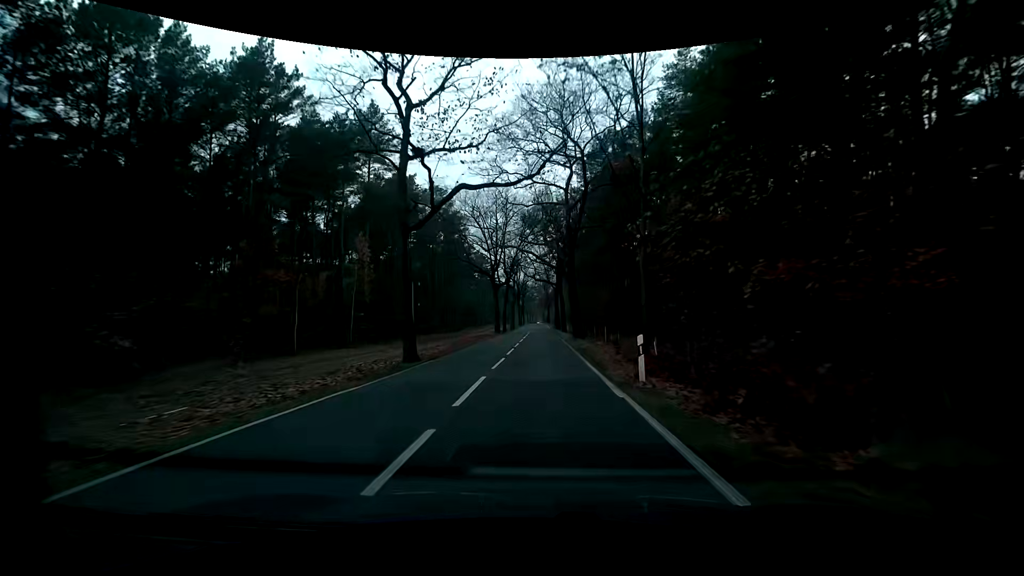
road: tertiary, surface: asphalt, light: Day
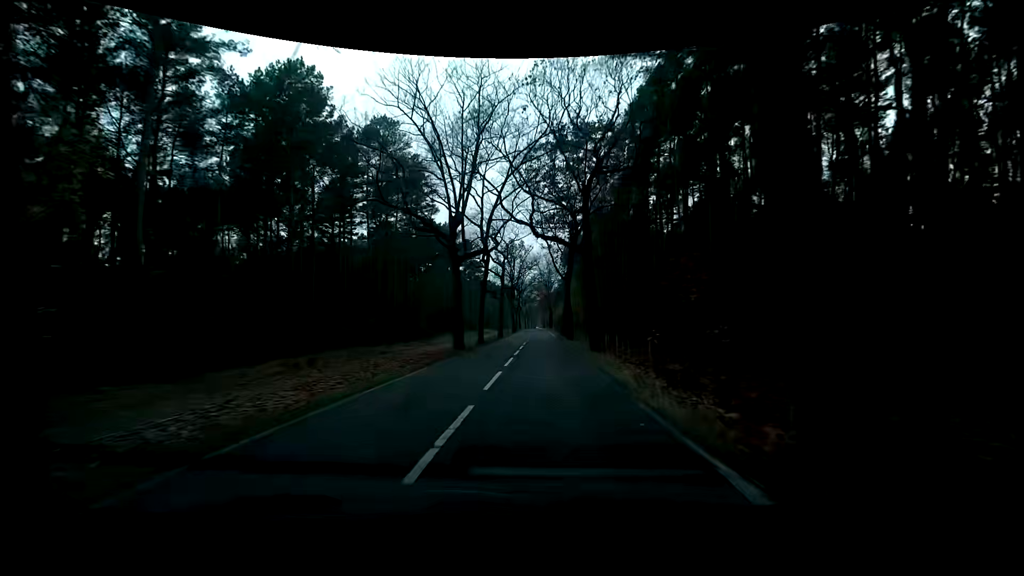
(-0.2, +28.1) m; 0°
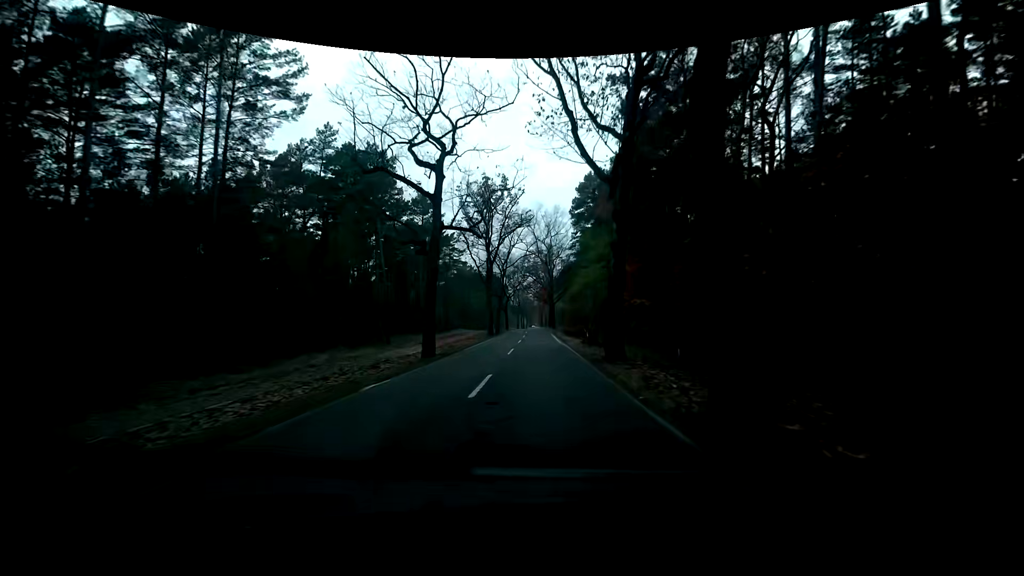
(+0.2, +37.4) m; +1°
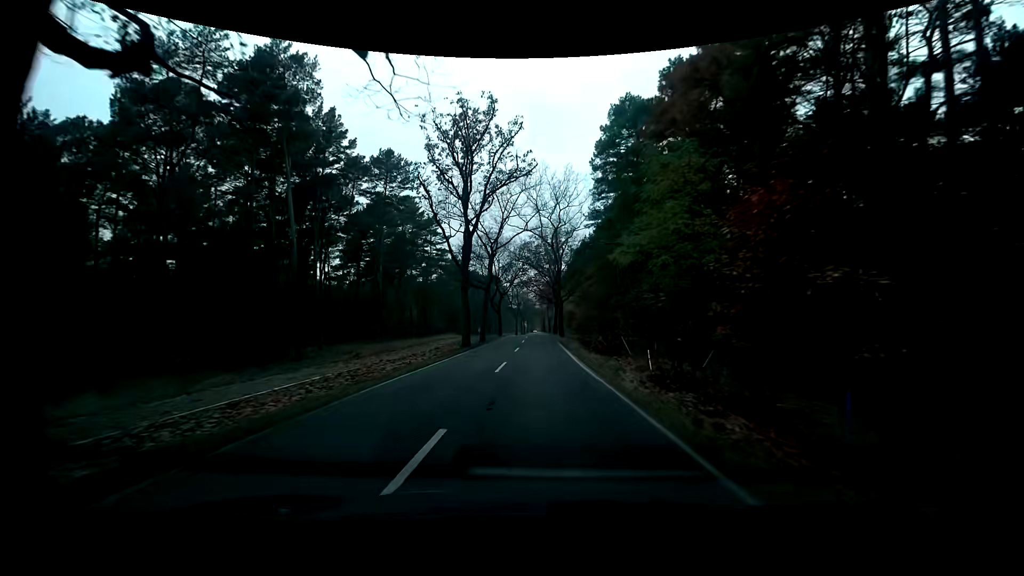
(-0.1, +18.6) m; -1°
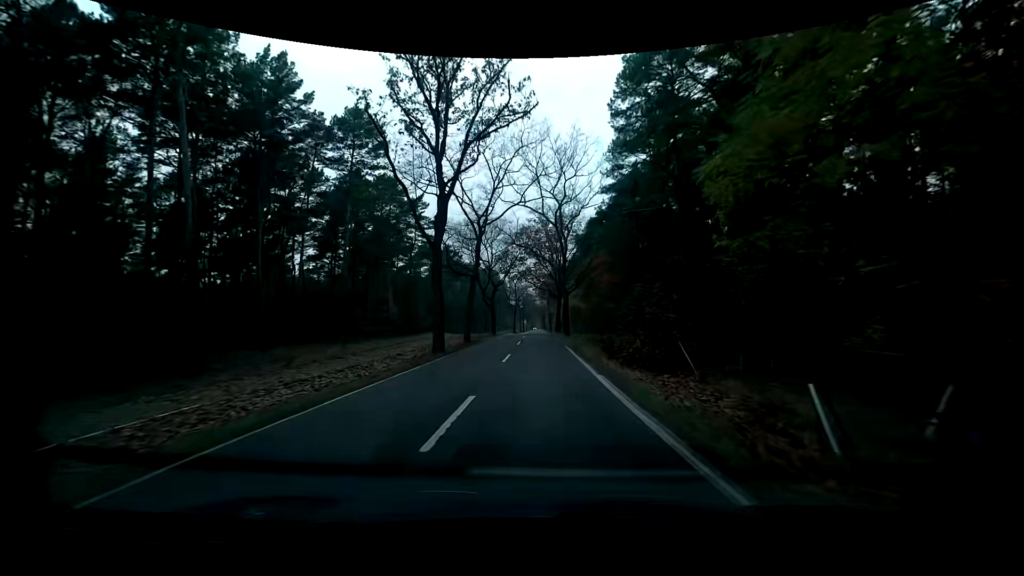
(+0.2, +9.3) m; +1°
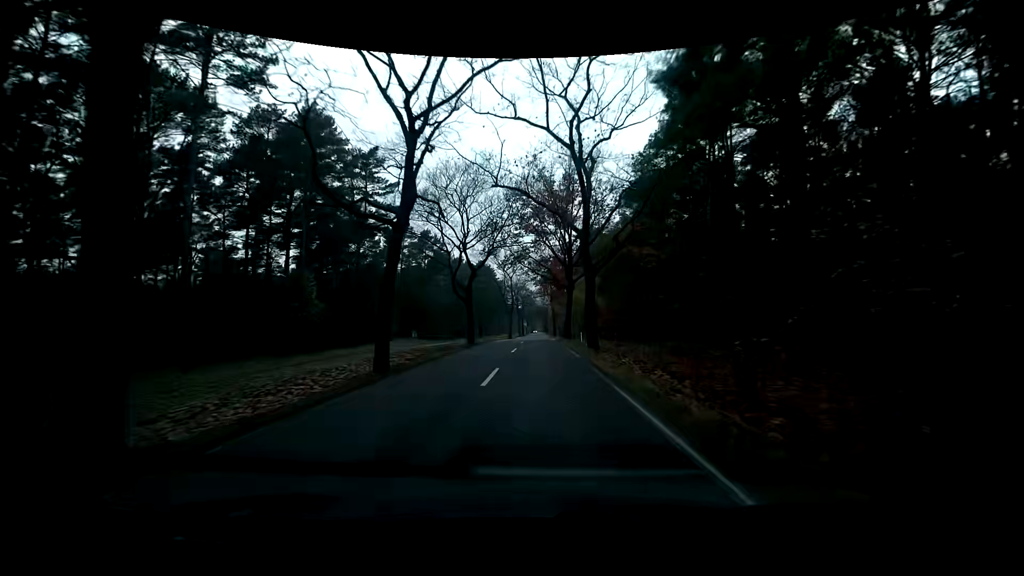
(-0.1, +18.9) m; 0°
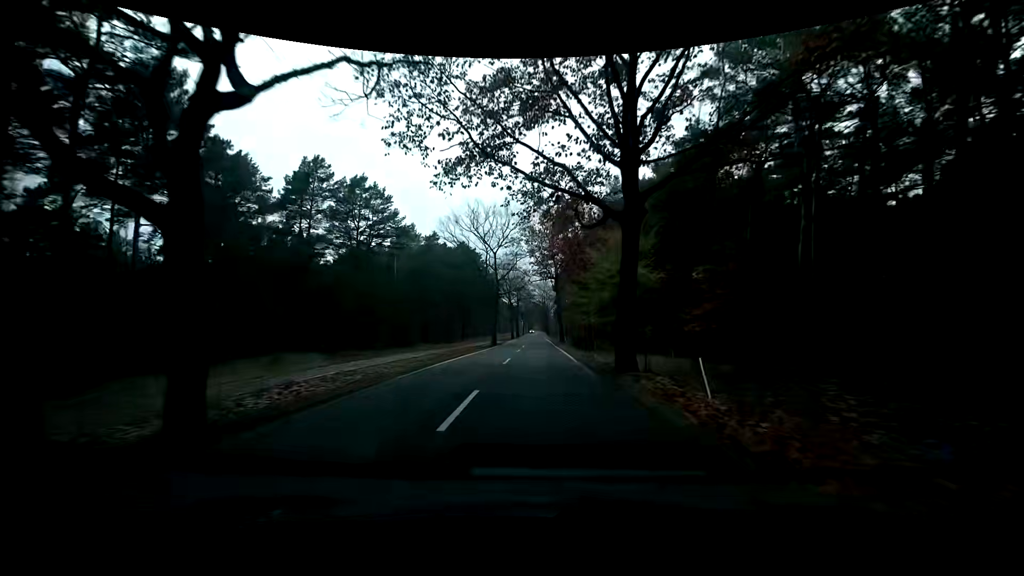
(+0.1, +28.2) m; 0°
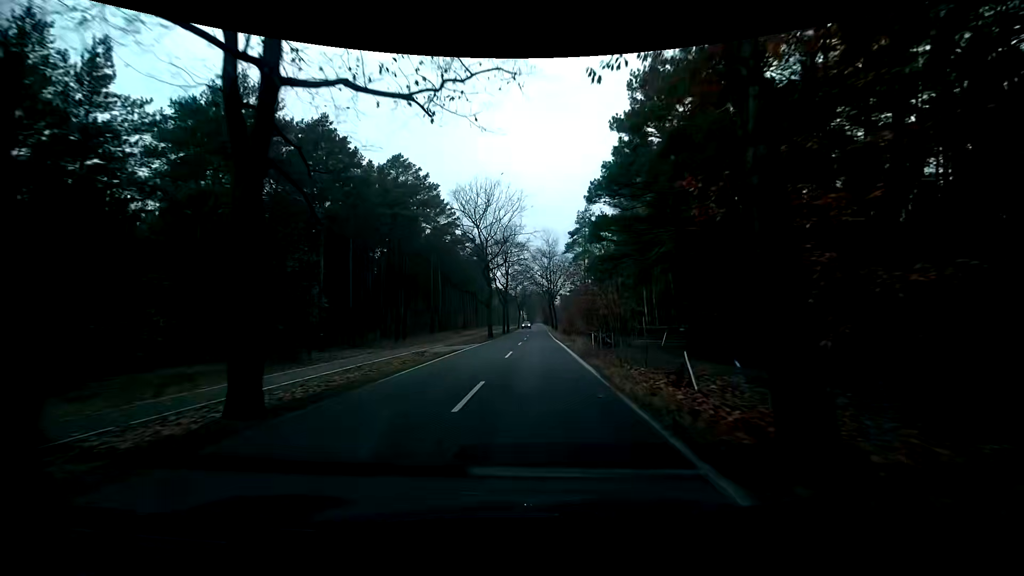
(+0.3, +46.9) m; 0°
(0, +10) (0, +20) (0, +30) (0, +40) (0, +50) (0, +60) (0, +70) (0, +80) (0, +90) (0, +100) m
